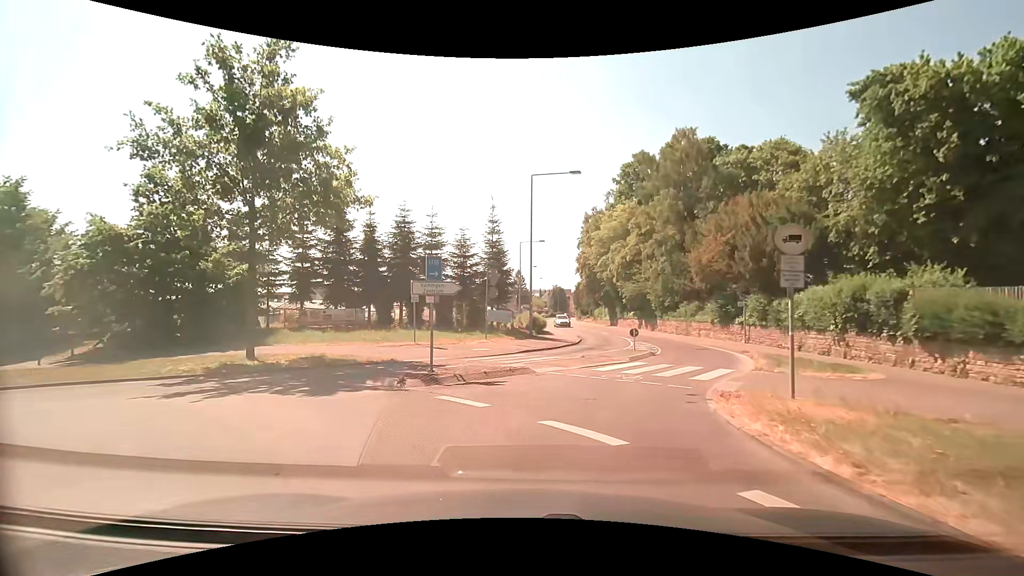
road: tertiary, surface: asphalt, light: Day
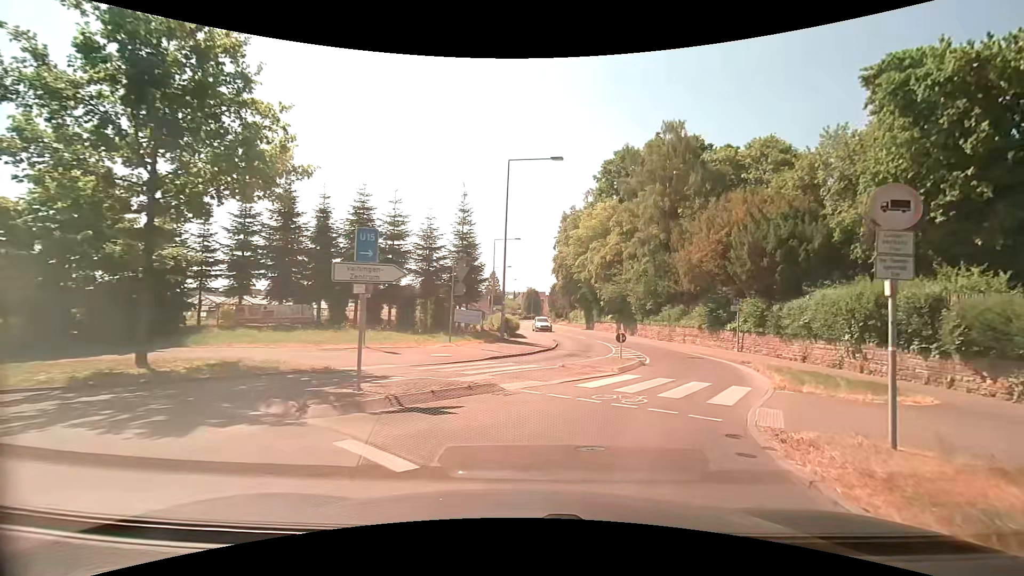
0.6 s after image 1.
(+0.1, +3.5) m; +3°
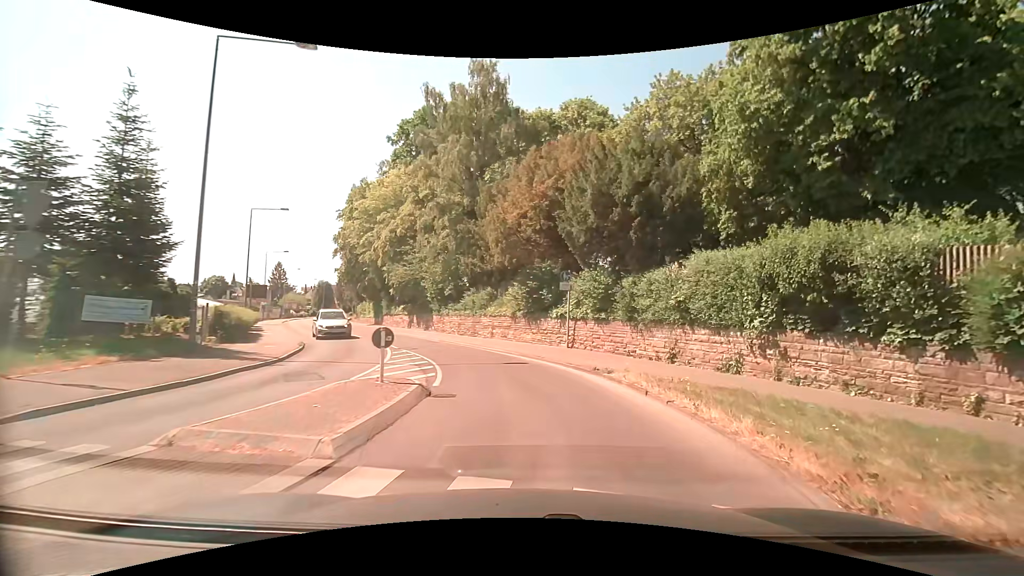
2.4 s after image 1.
(+2.2, +10.8) m; +23°
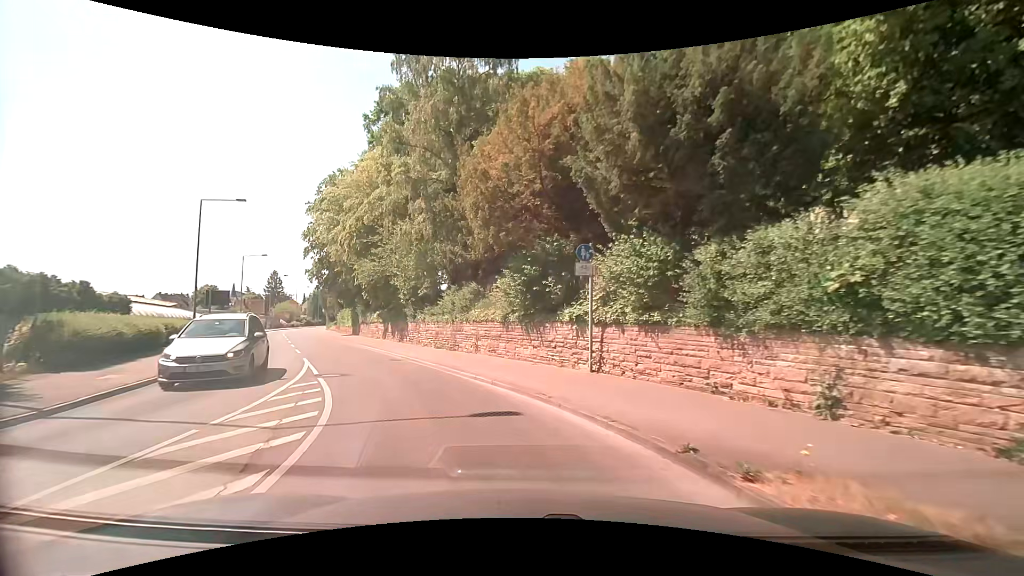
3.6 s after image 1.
(+0.3, +7.7) m; +1°
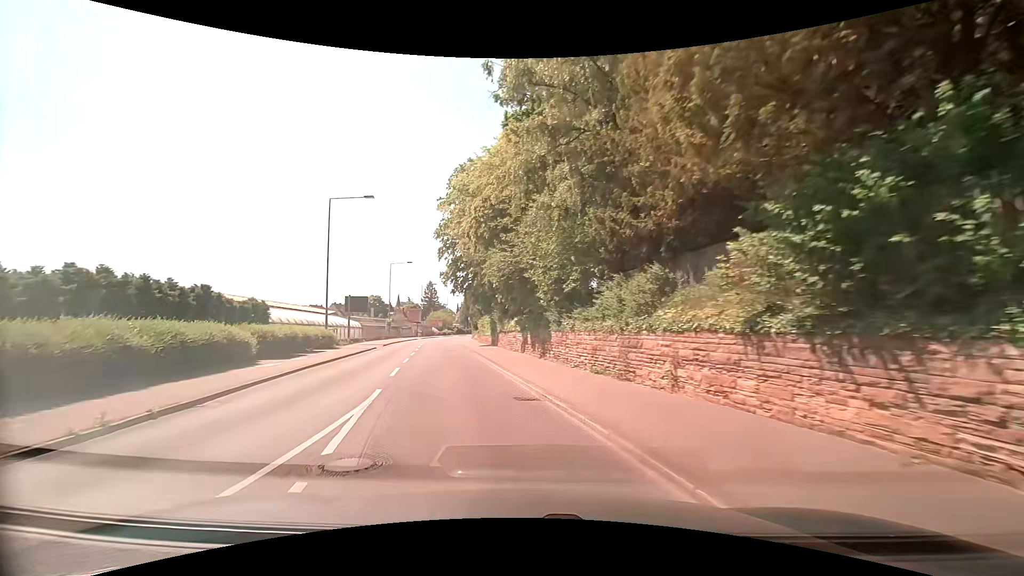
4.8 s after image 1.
(-1.2, +8.4) m; -17°
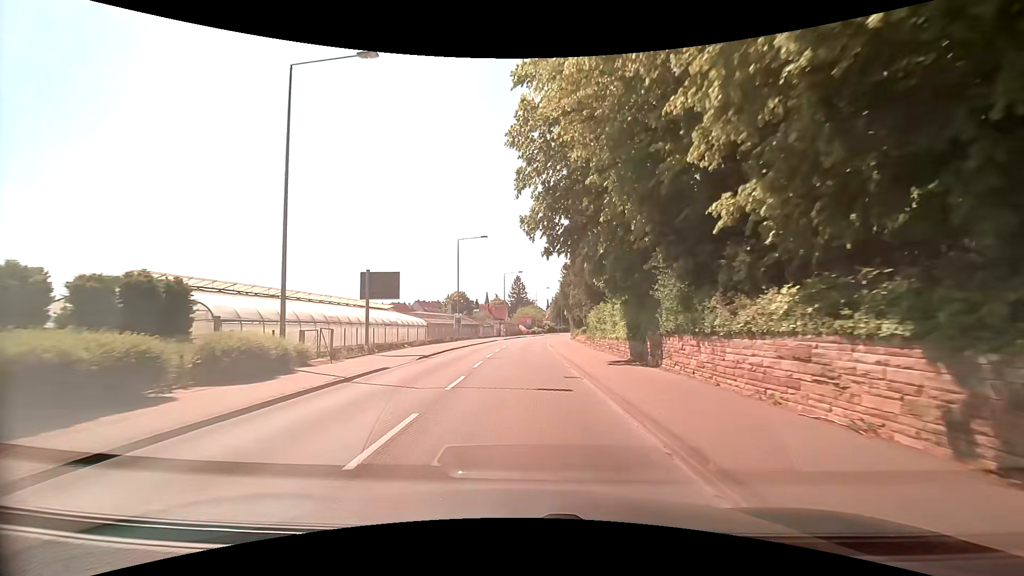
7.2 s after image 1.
(-3.3, +21.6) m; -11°
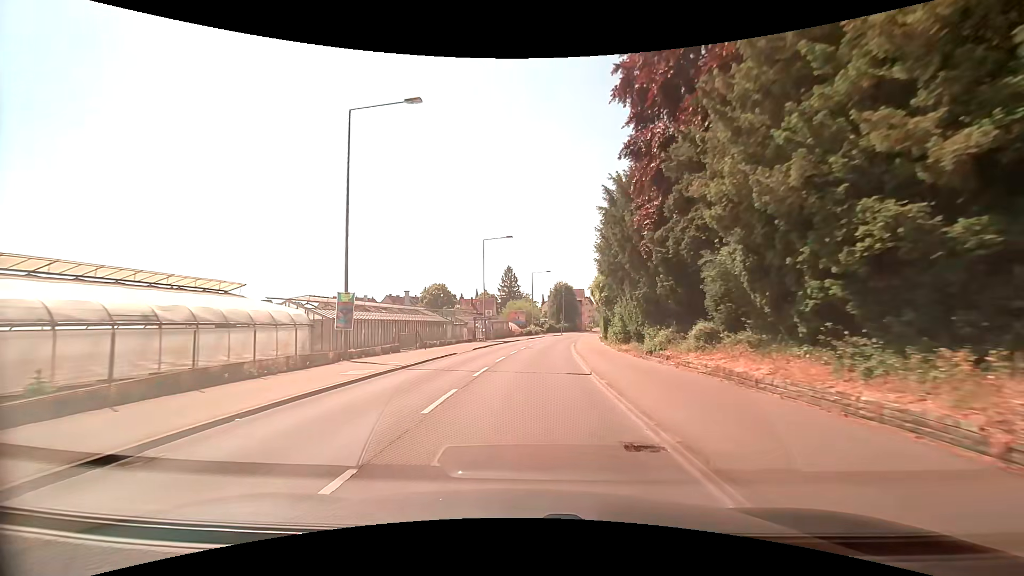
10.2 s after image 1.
(0.0, +33.4) m; 0°
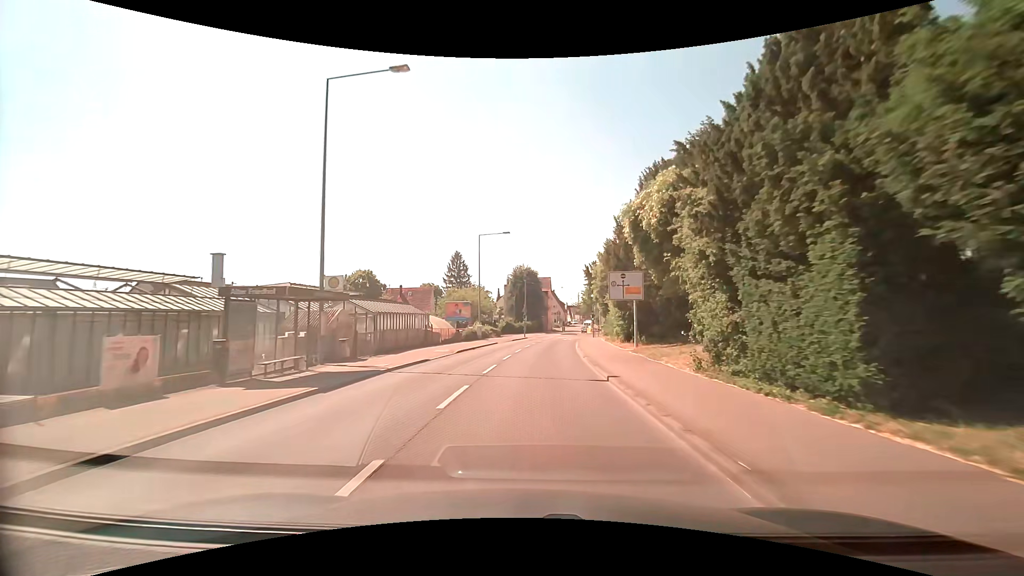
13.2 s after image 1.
(+1.8, +35.9) m; +5°
